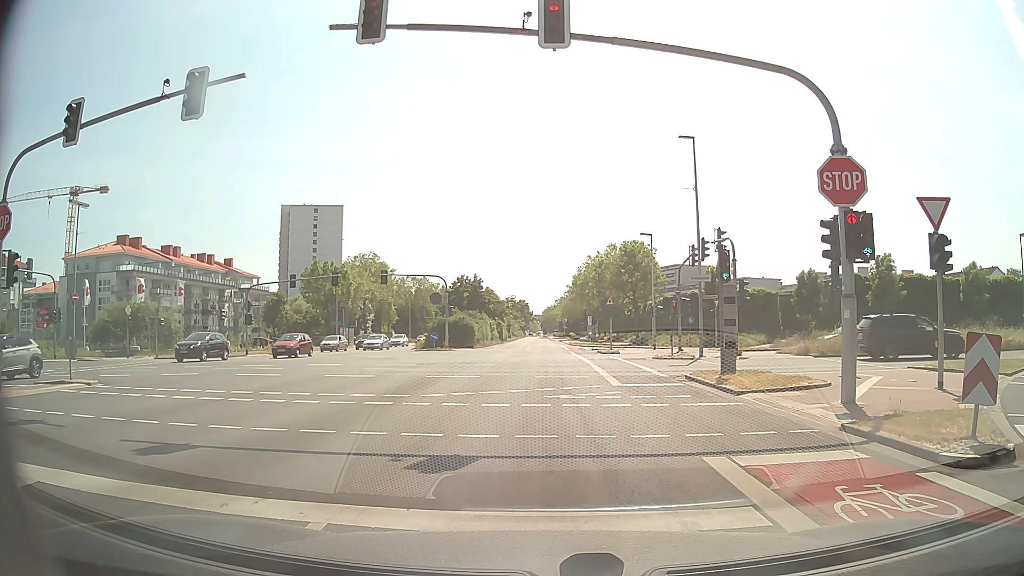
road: secondary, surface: asphalt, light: Day
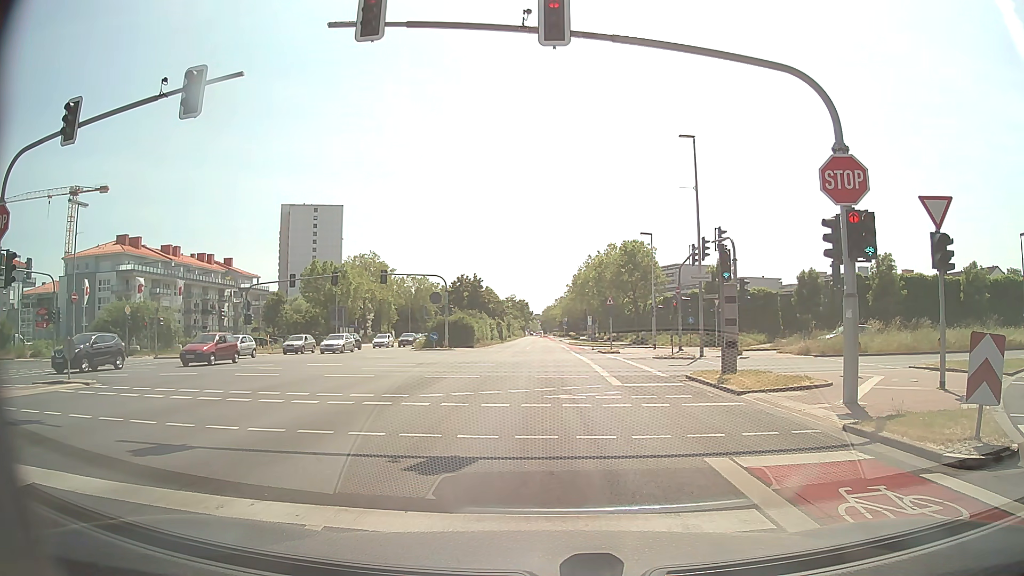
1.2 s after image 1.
(0.0, +0.1) m; 0°
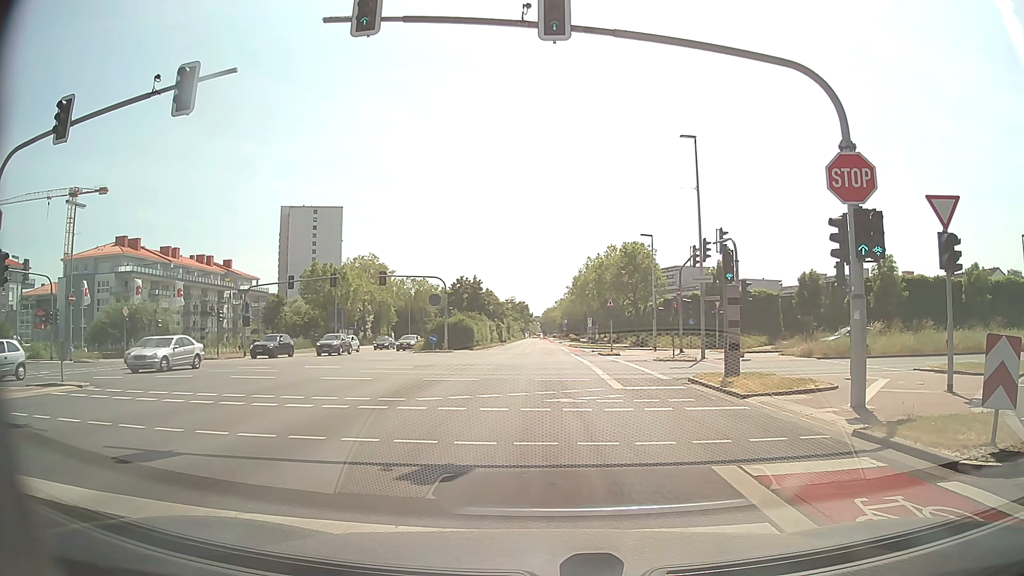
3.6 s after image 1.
(0.0, +0.4) m; 0°
(0, +10) (+1, +20) (+1, +30) (+1, +40) (+2, +50) (+2, +60) (+2, +70) (+2, +80) (+3, +90) (+3, +100) m
